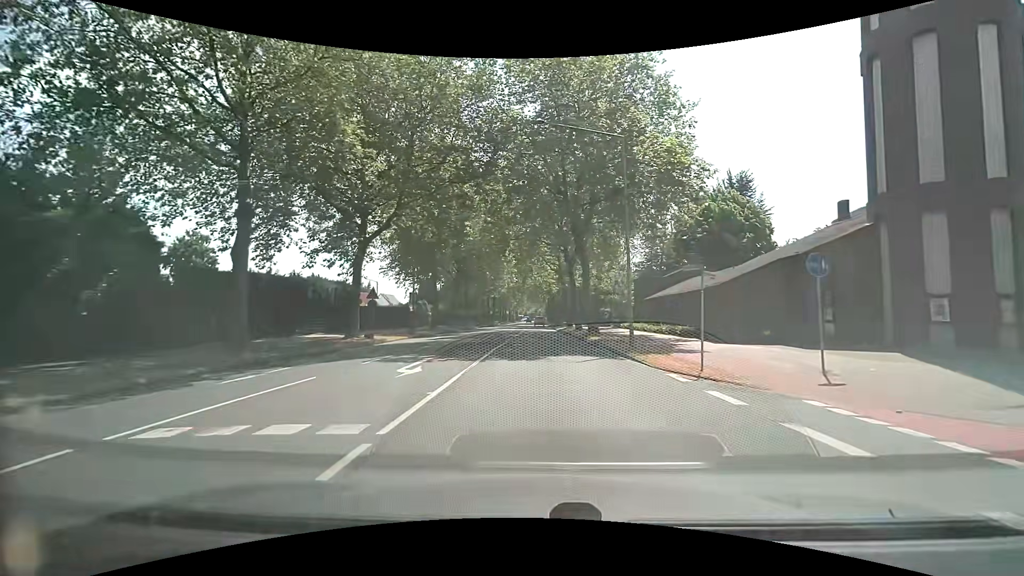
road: secondary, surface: asphalt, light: Day
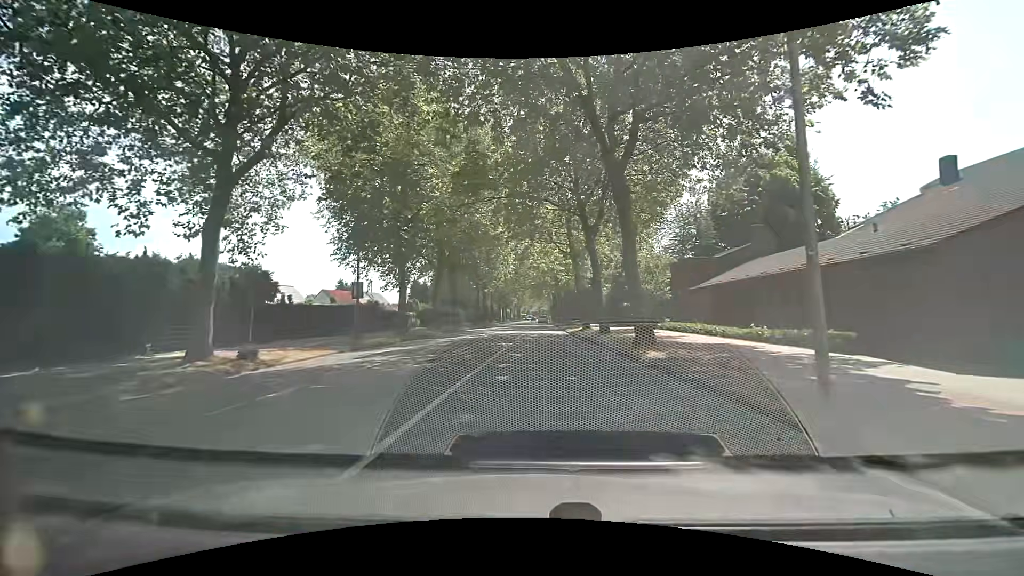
(0.0, +13.4) m; 0°
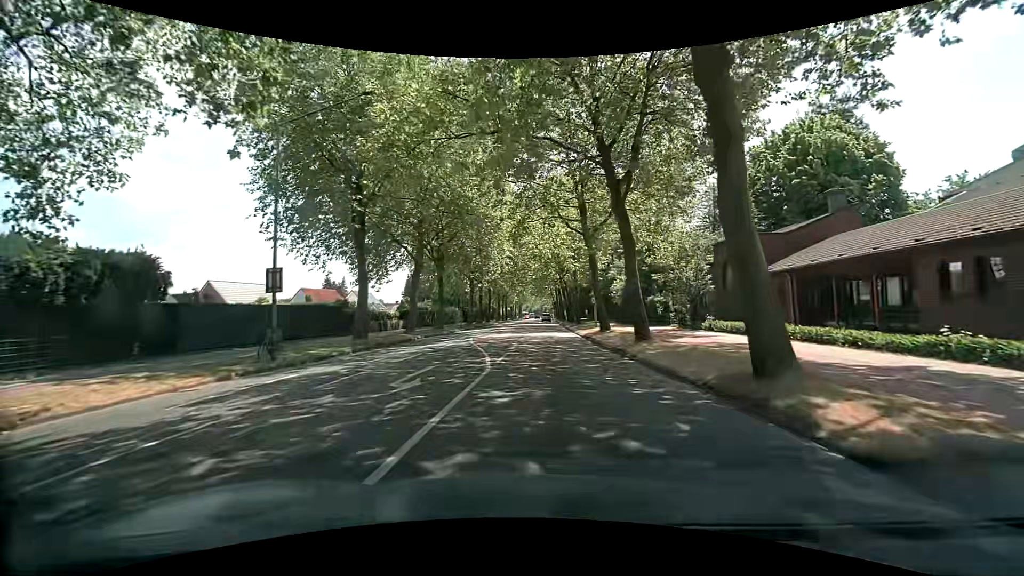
(0.0, +8.9) m; -1°
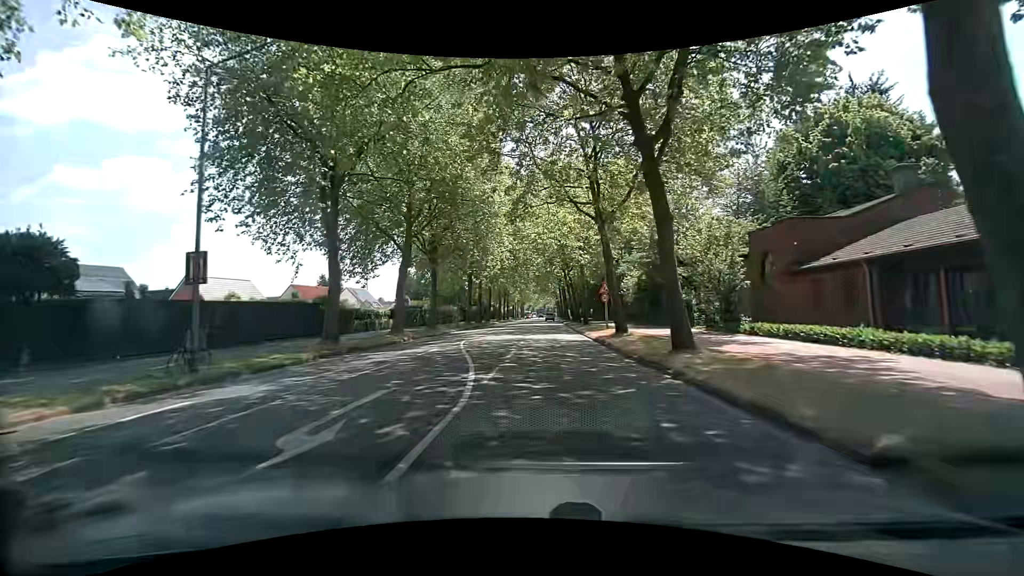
(0.0, +4.5) m; -1°
(0, +10) (-1, +20) (-1, +30) (-2, +40) (-2, +50) (-1, +60) (-1, +70) (-1, +80) (0, +90) (0, +100) m
